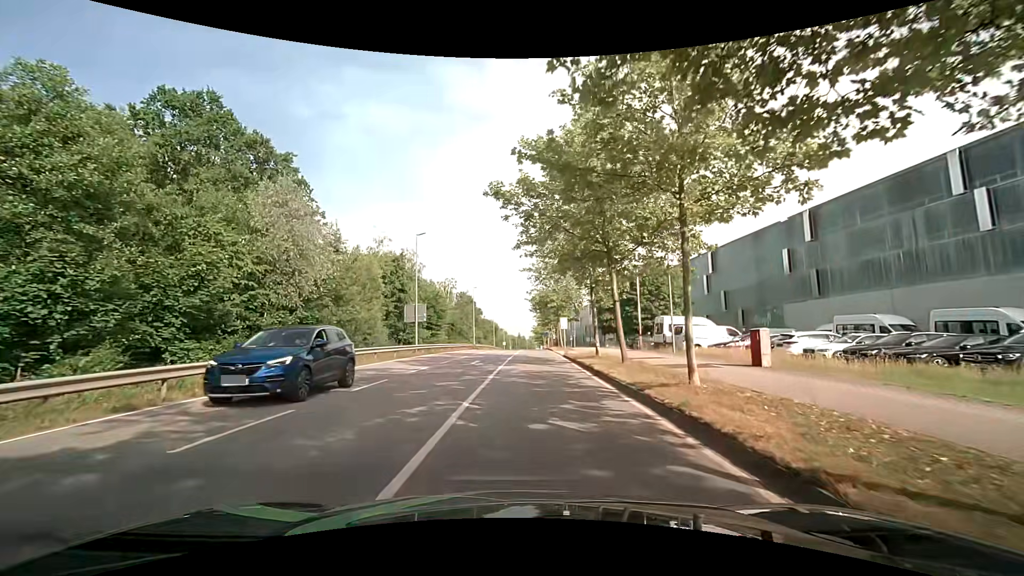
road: secondary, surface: asphalt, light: Day
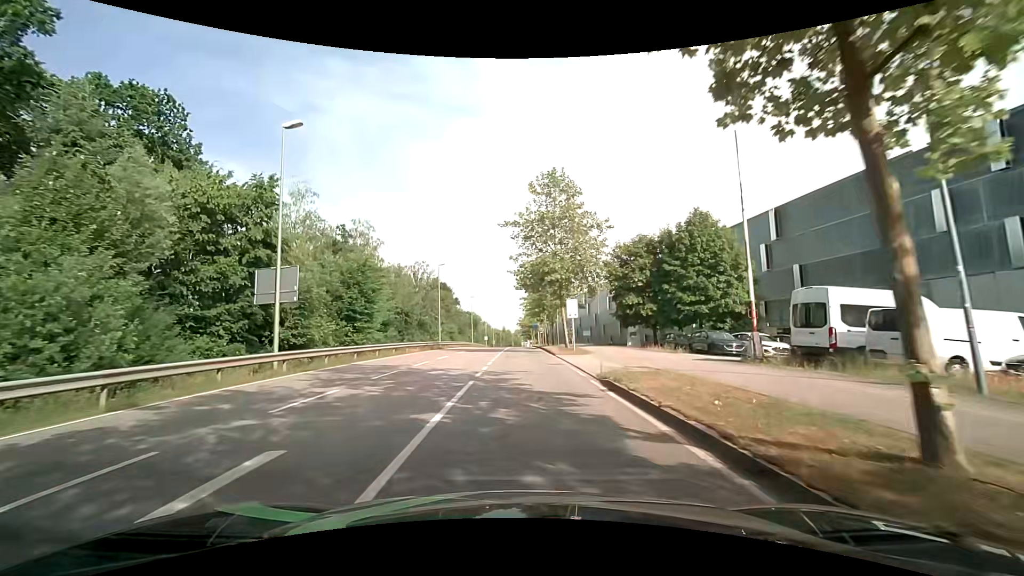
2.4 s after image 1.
(+0.3, +21.7) m; +1°
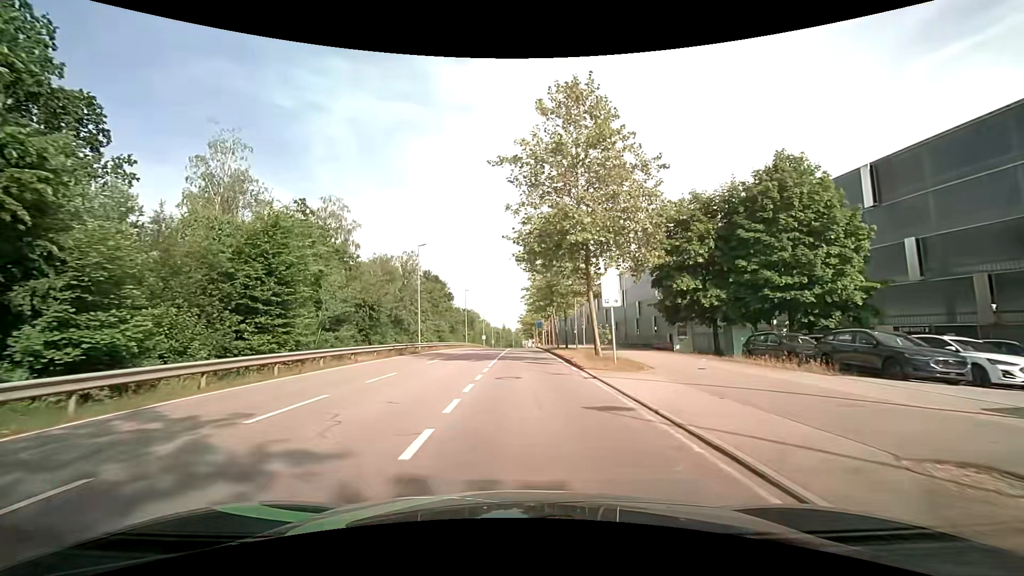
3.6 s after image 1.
(+0.1, +13.0) m; +1°
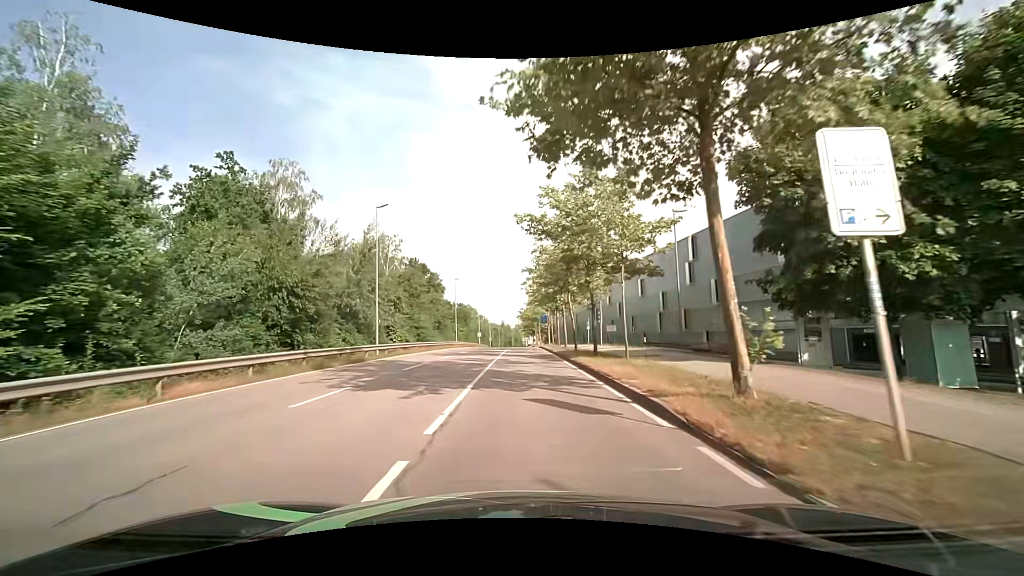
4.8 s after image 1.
(-0.1, +13.9) m; 0°
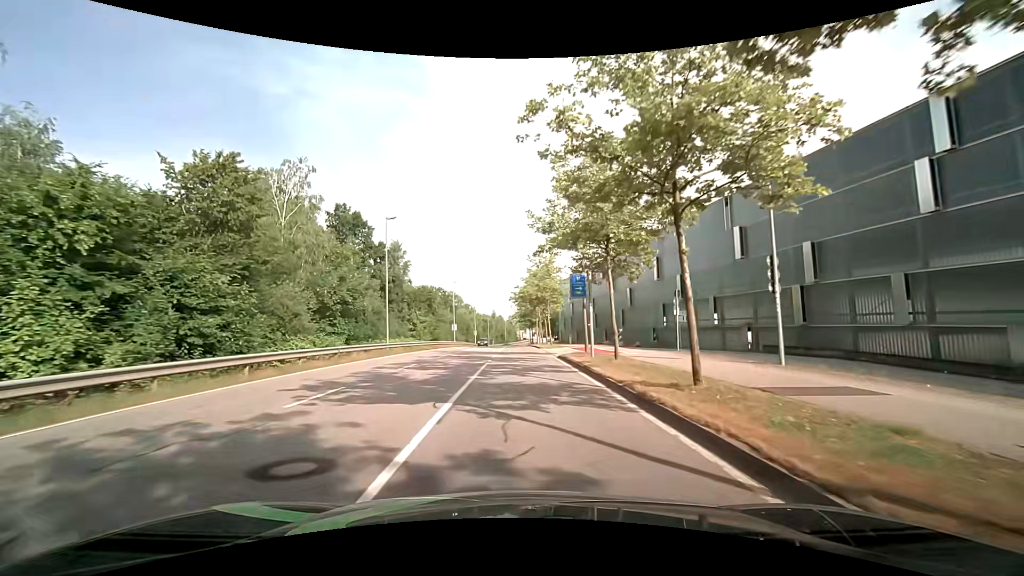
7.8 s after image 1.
(+0.1, +36.2) m; 0°
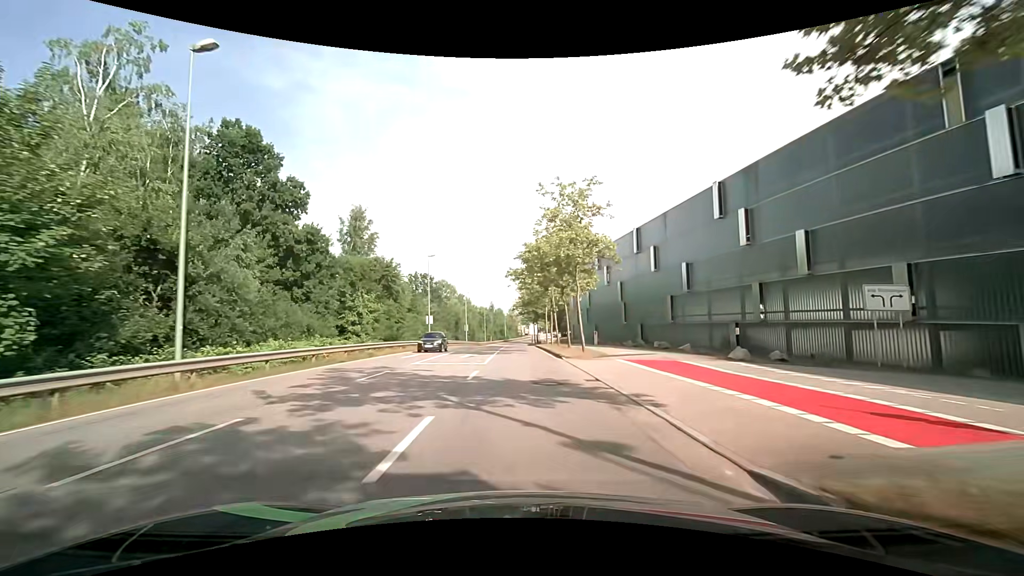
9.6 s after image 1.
(+0.1, +22.5) m; 0°
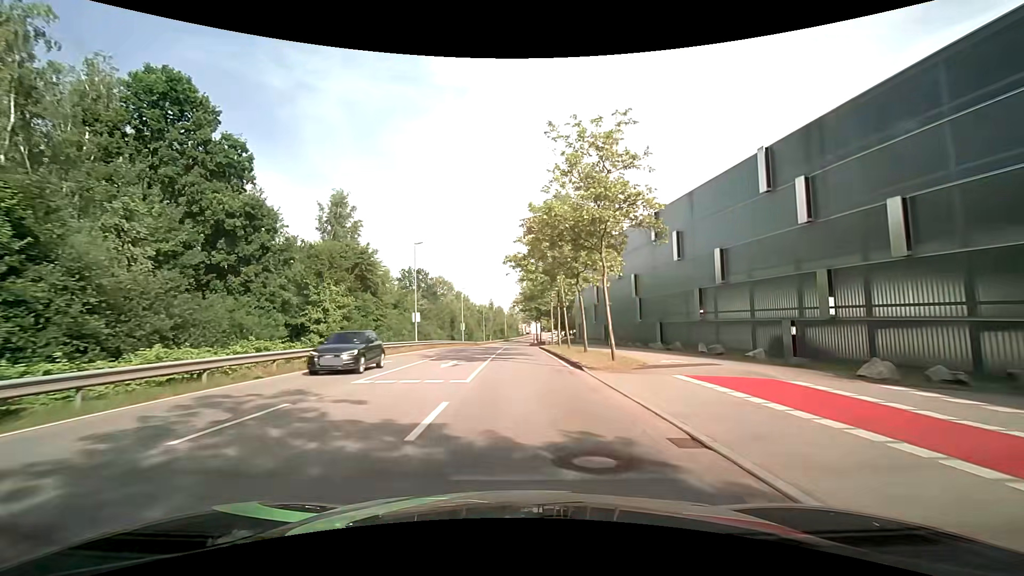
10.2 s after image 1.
(+0.1, +7.5) m; 0°
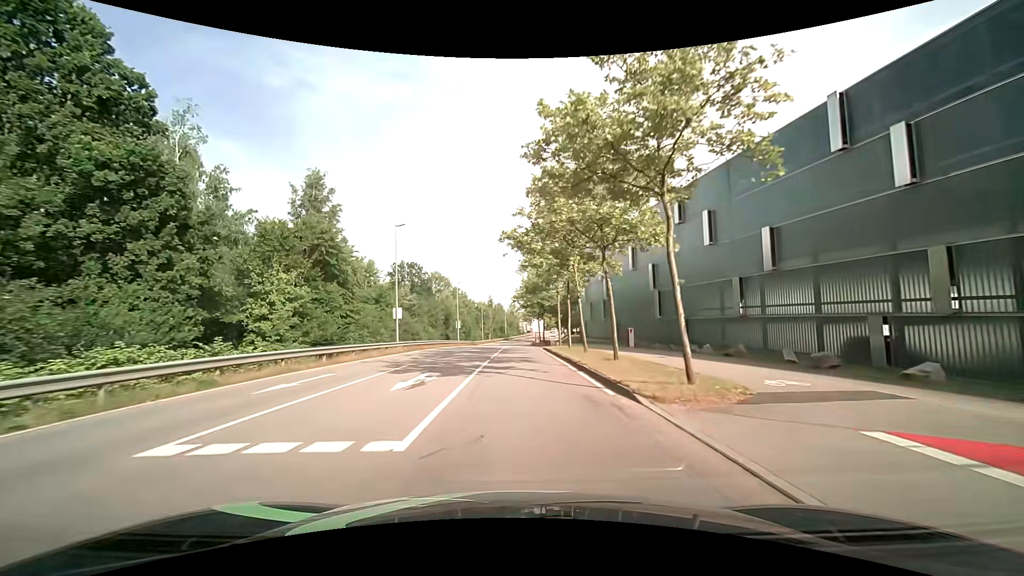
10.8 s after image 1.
(0.0, +7.5) m; 0°
(0, +10) (0, +20) (0, +30) (0, +40) (0, +50) (0, +60) (0, +70) (0, +80) (0, +90) (0, +100) m
